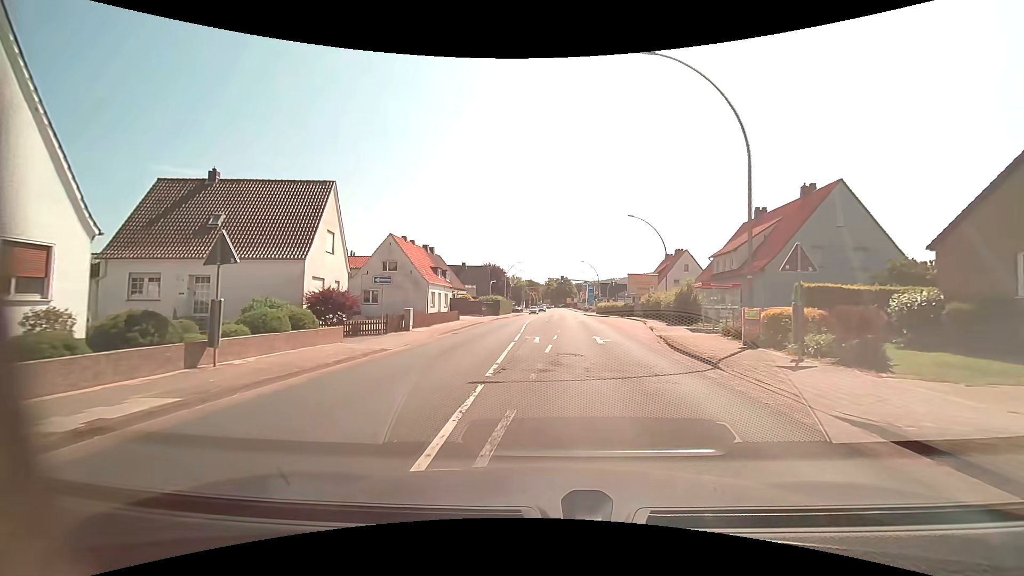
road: primary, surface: asphalt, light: Day
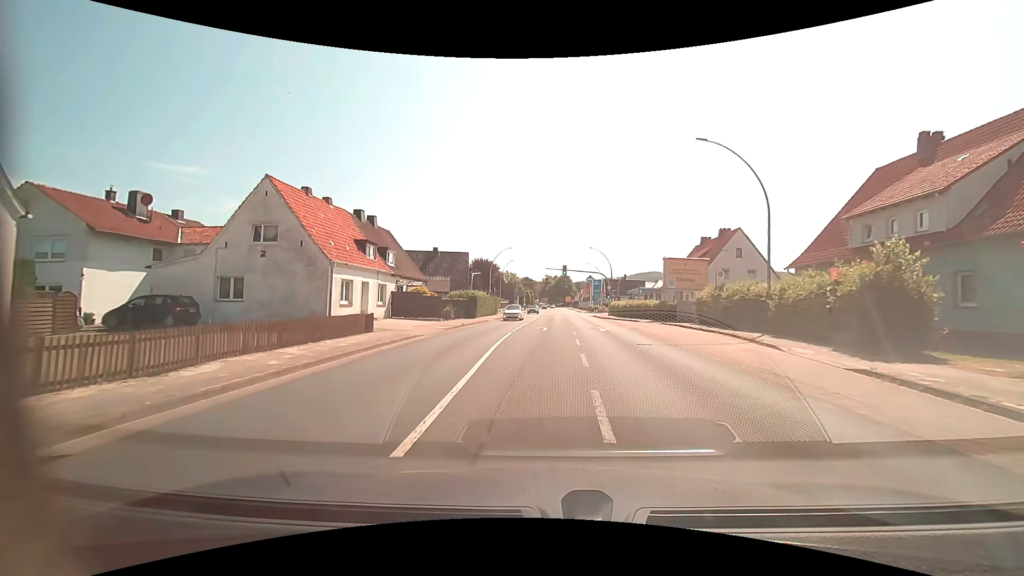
(+0.1, +21.5) m; 0°
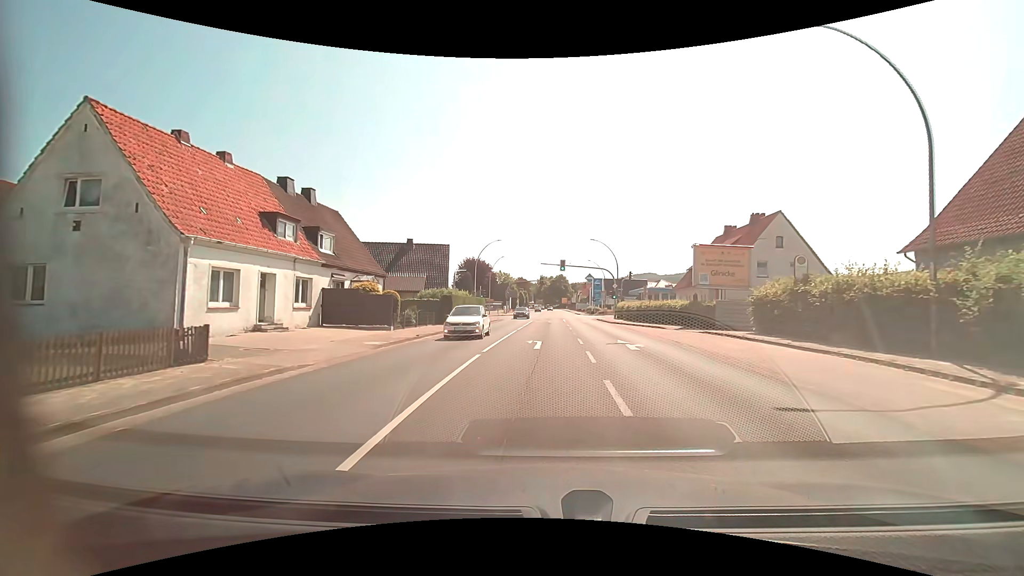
(+0.1, +10.7) m; +1°
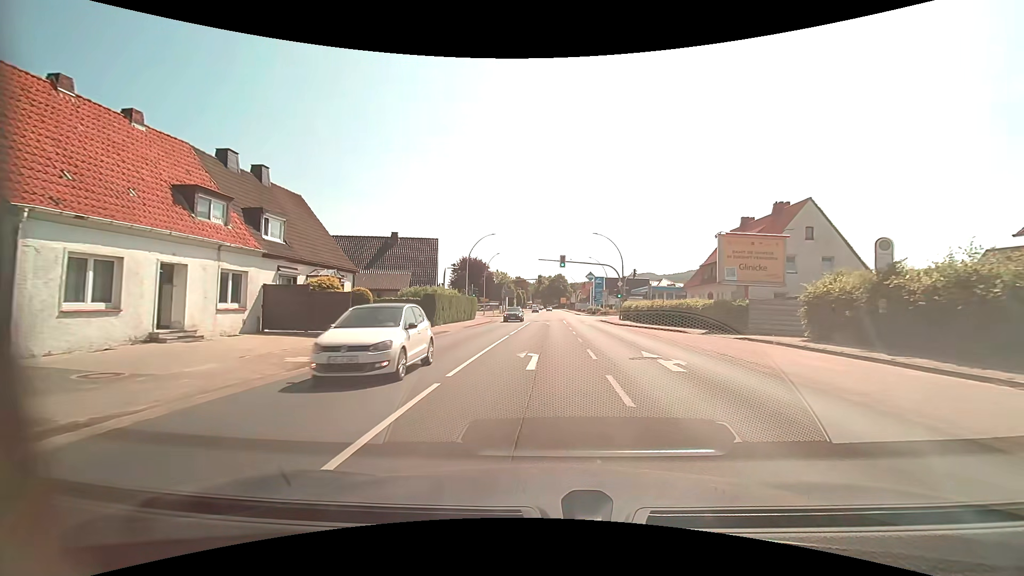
(0.0, +5.3) m; 0°
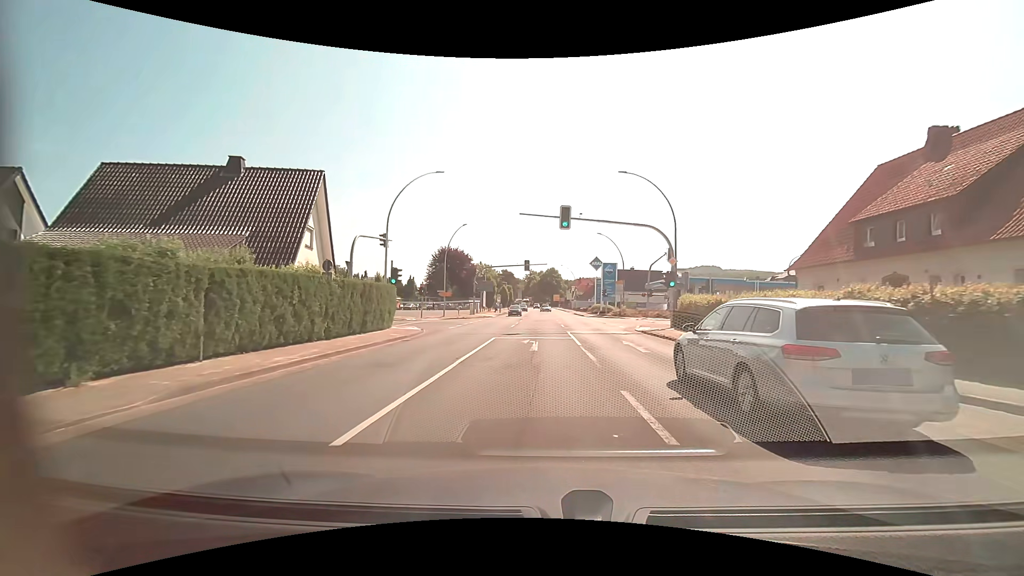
(+0.2, +25.9) m; +1°
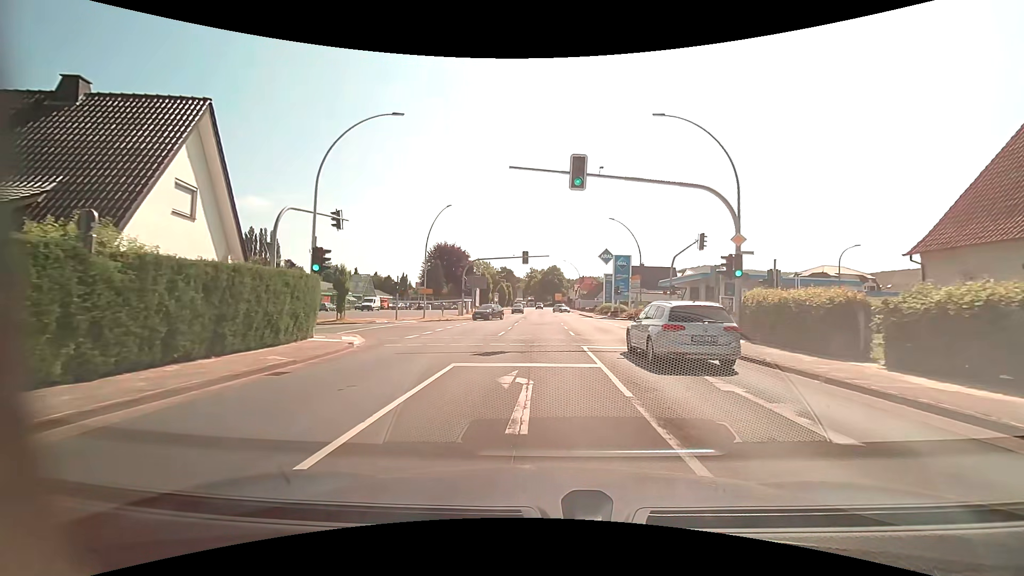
(-0.1, +9.6) m; -1°
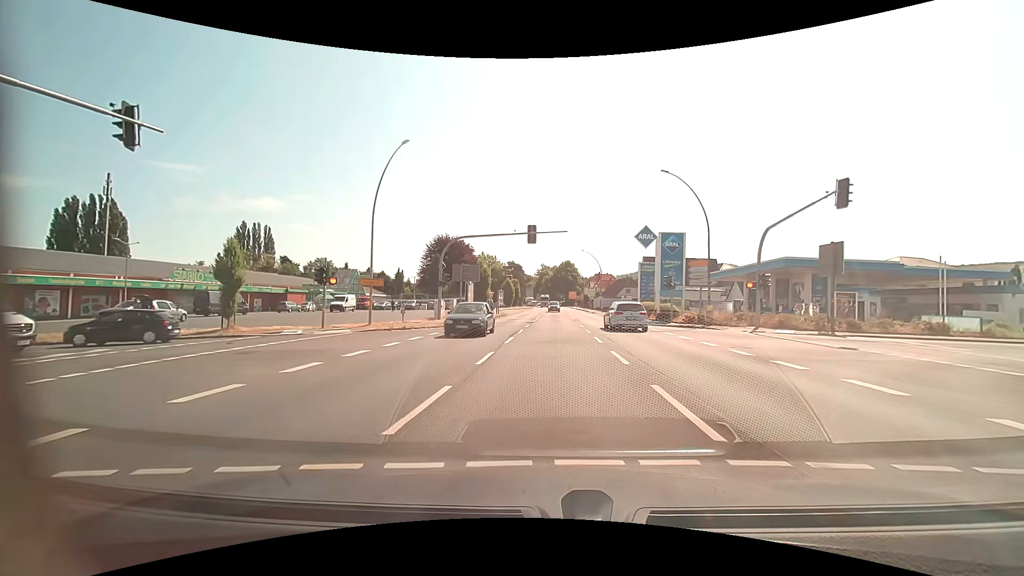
(-0.2, +16.7) m; -1°
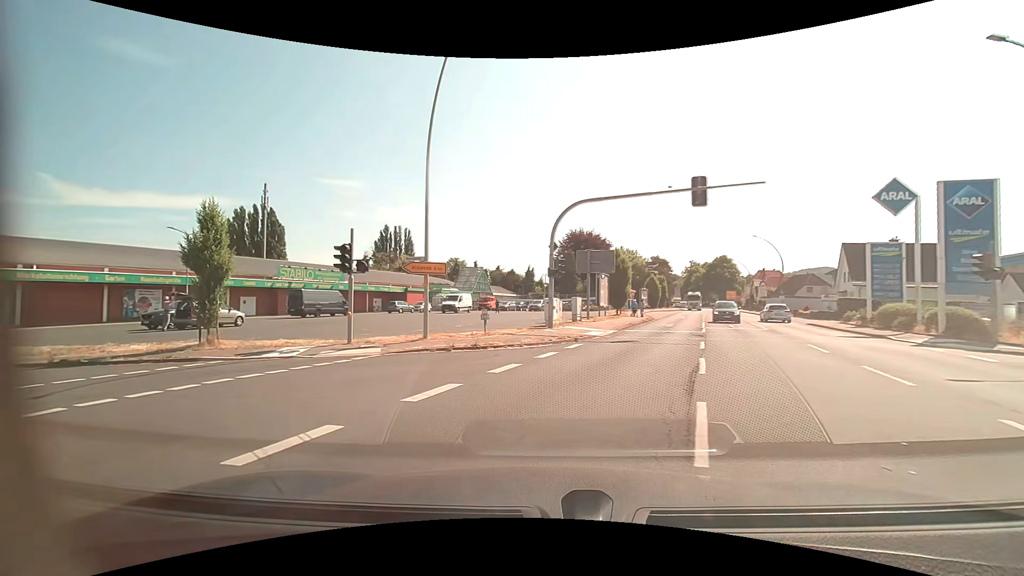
(-0.9, +12.5) m; -16°
